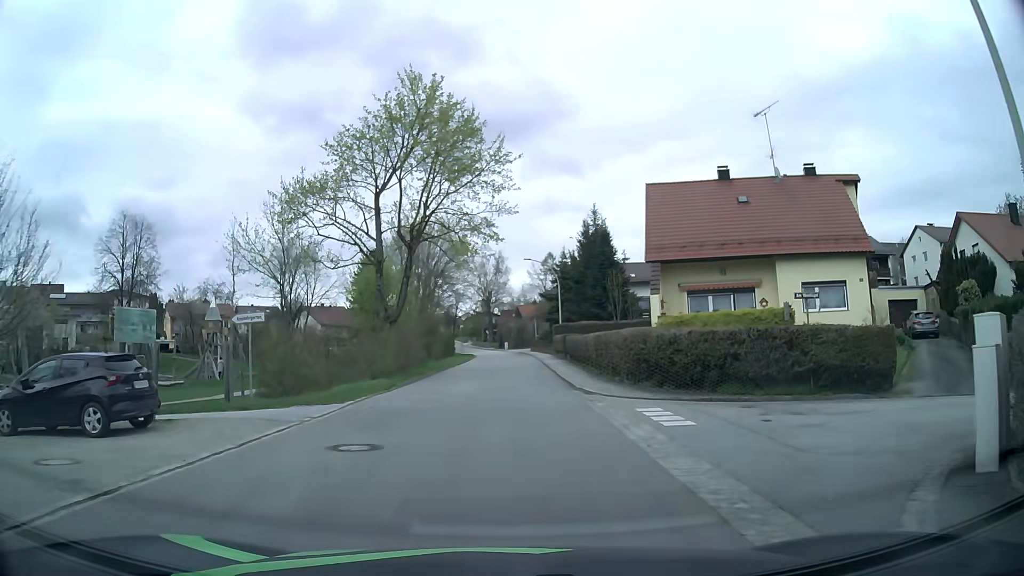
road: residential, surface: asphalt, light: Day
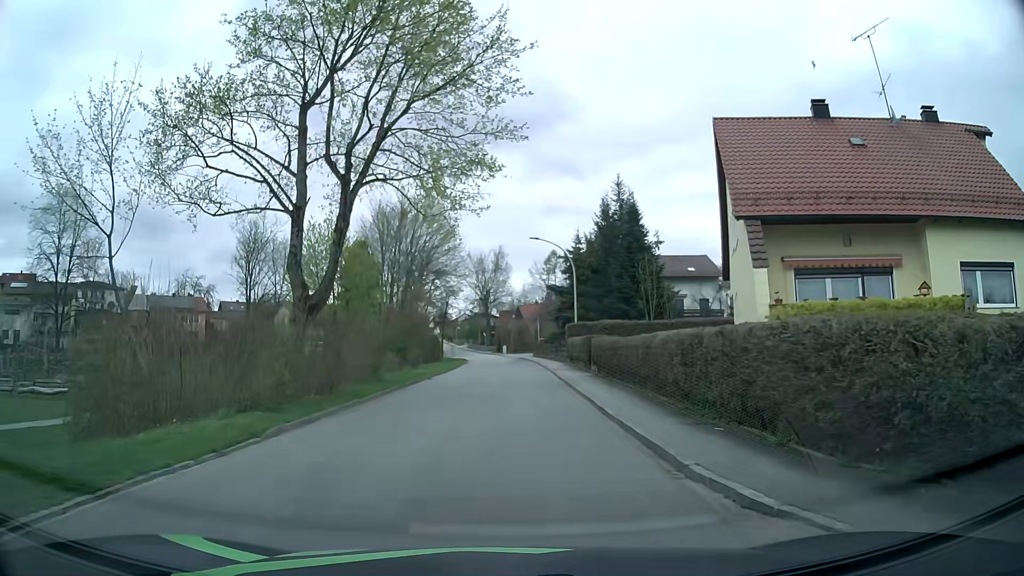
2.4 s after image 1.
(0.0, +12.6) m; 0°
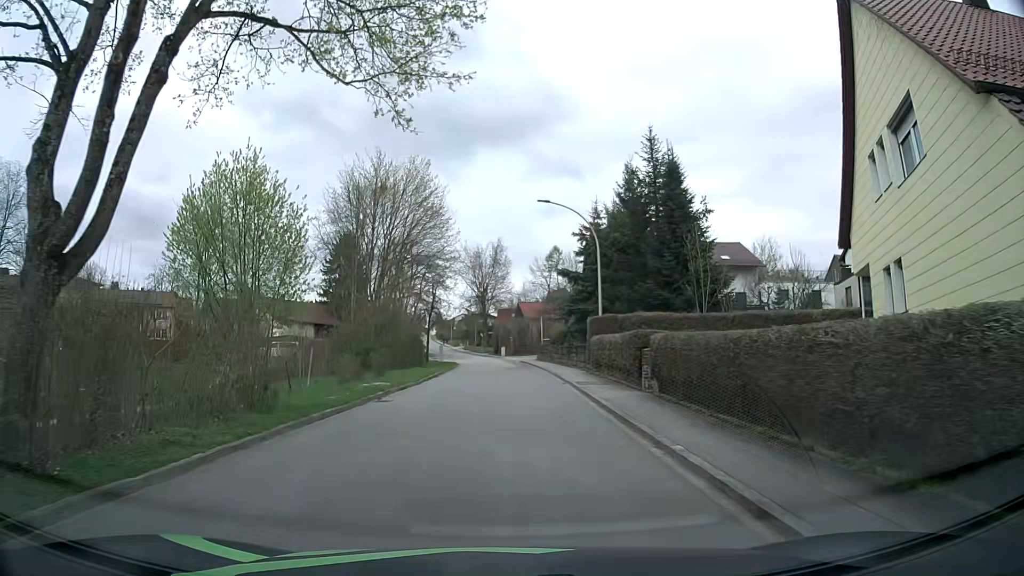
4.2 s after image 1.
(0.0, +11.3) m; 0°
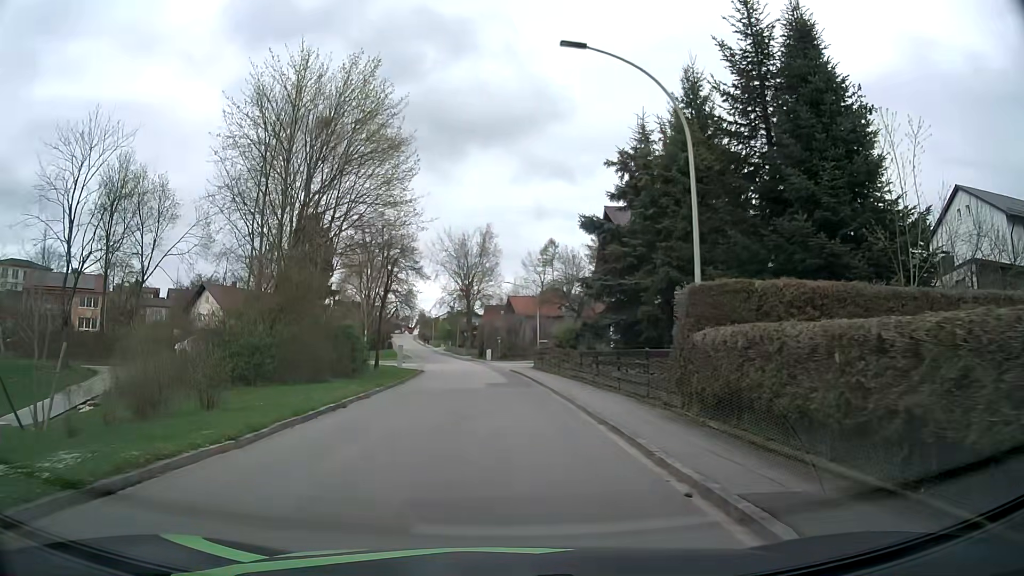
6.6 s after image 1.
(+0.1, +17.1) m; +1°
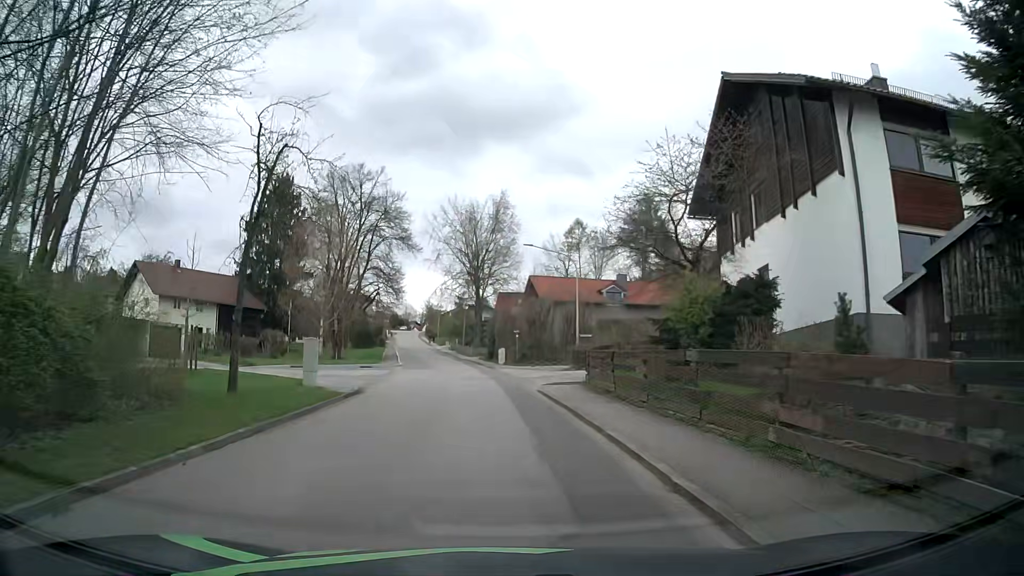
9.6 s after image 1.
(-0.3, +22.4) m; -1°
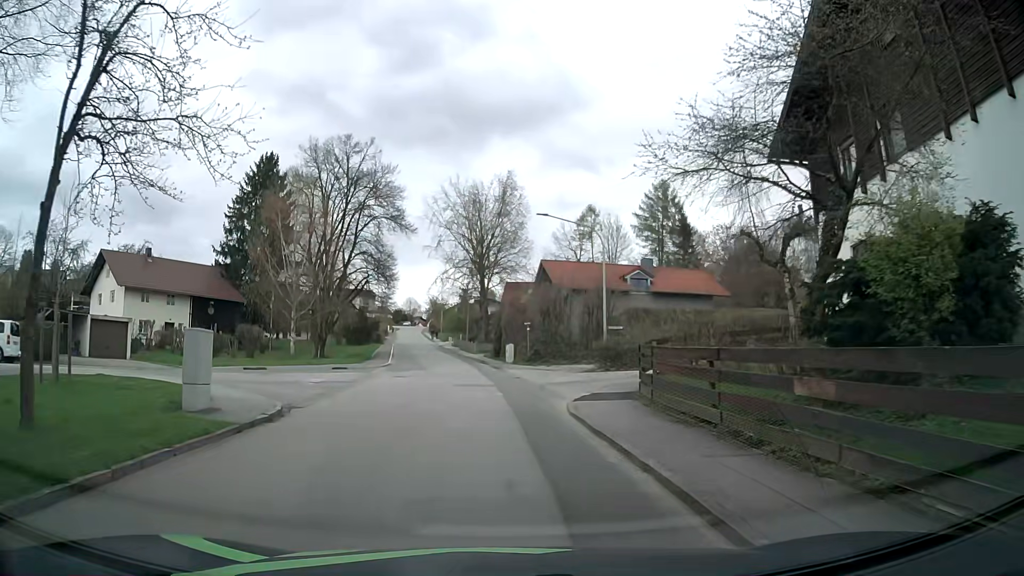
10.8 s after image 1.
(-0.1, +8.2) m; 0°
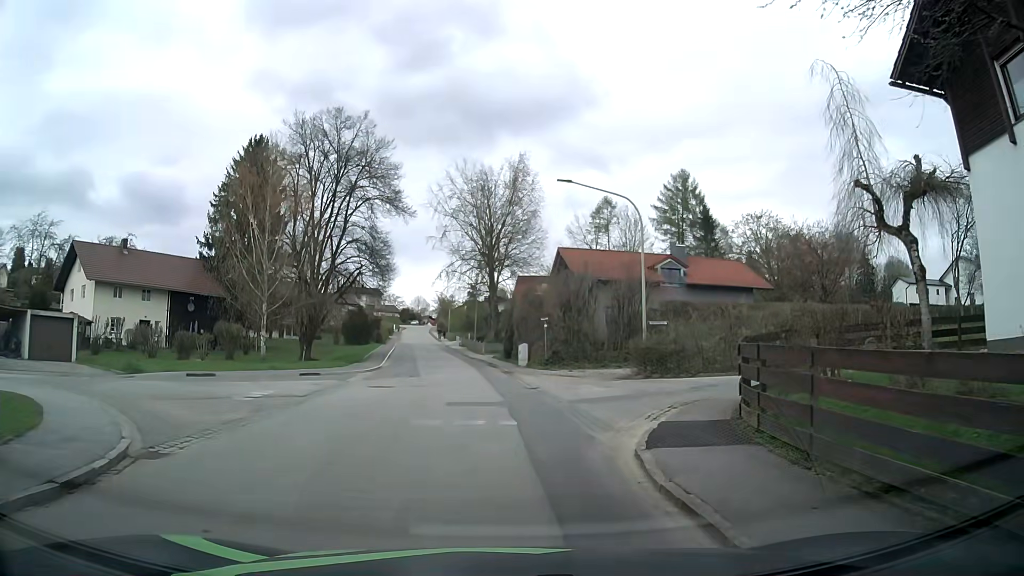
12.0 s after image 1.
(-0.2, +6.6) m; -2°
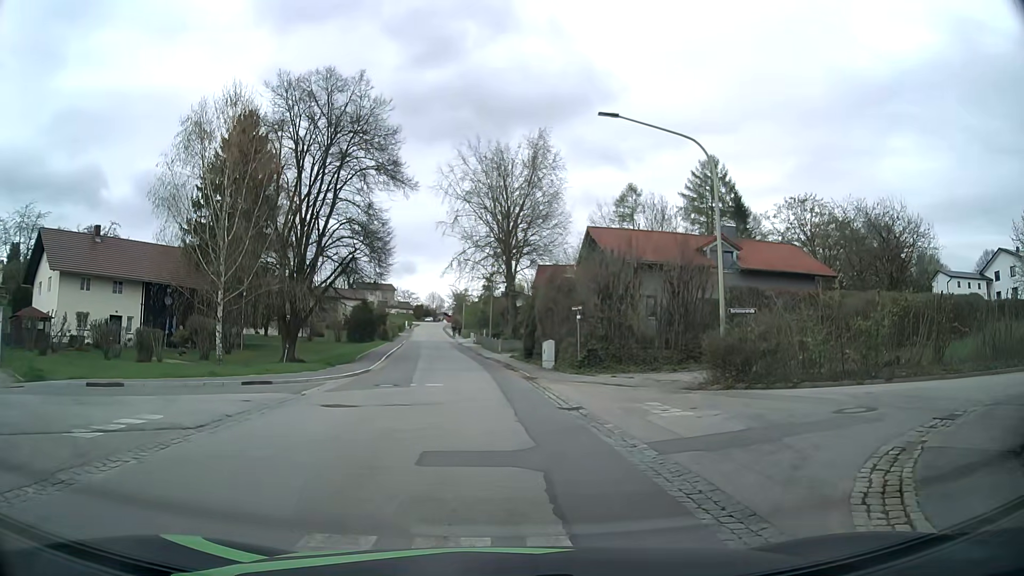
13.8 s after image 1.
(0.0, +7.3) m; 0°
